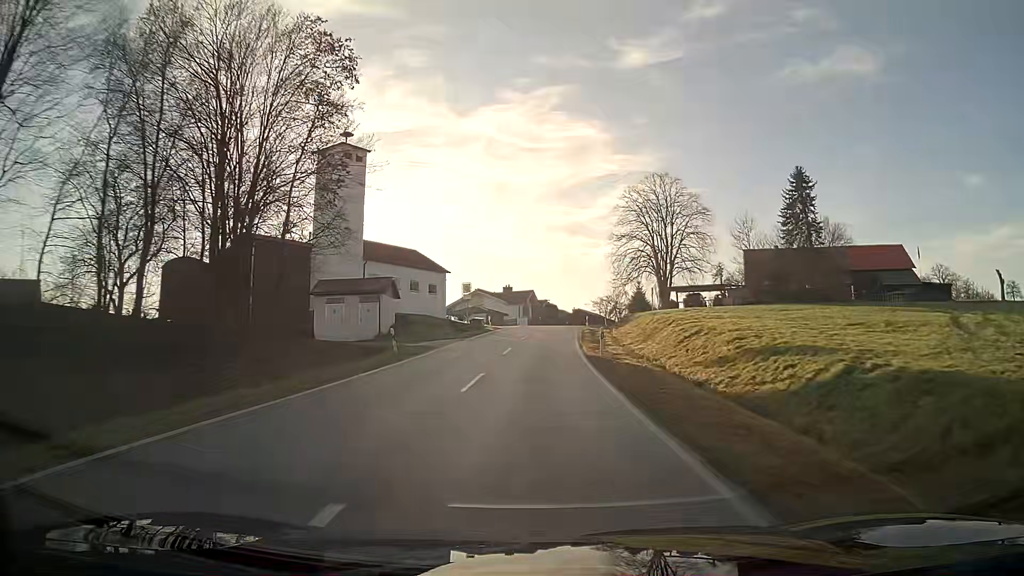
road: tertiary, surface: asphalt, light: Day
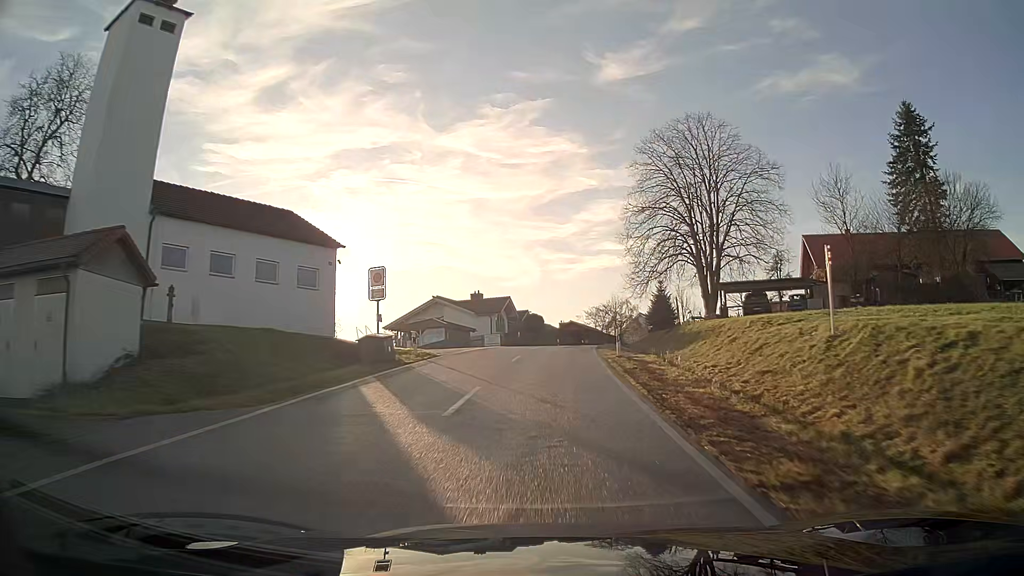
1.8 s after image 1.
(+0.4, +27.6) m; +2°
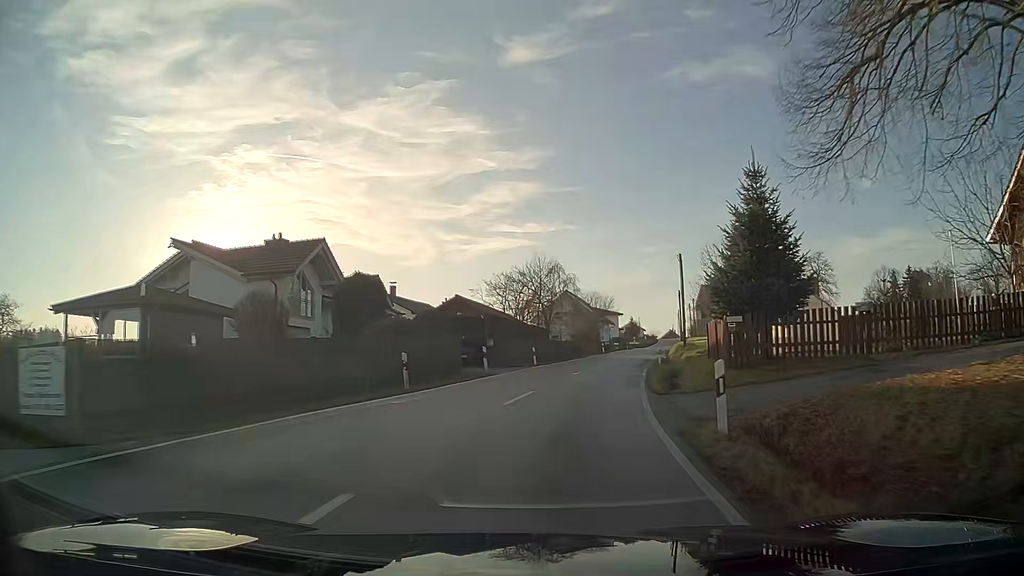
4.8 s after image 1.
(+2.8, +44.5) m; +10°
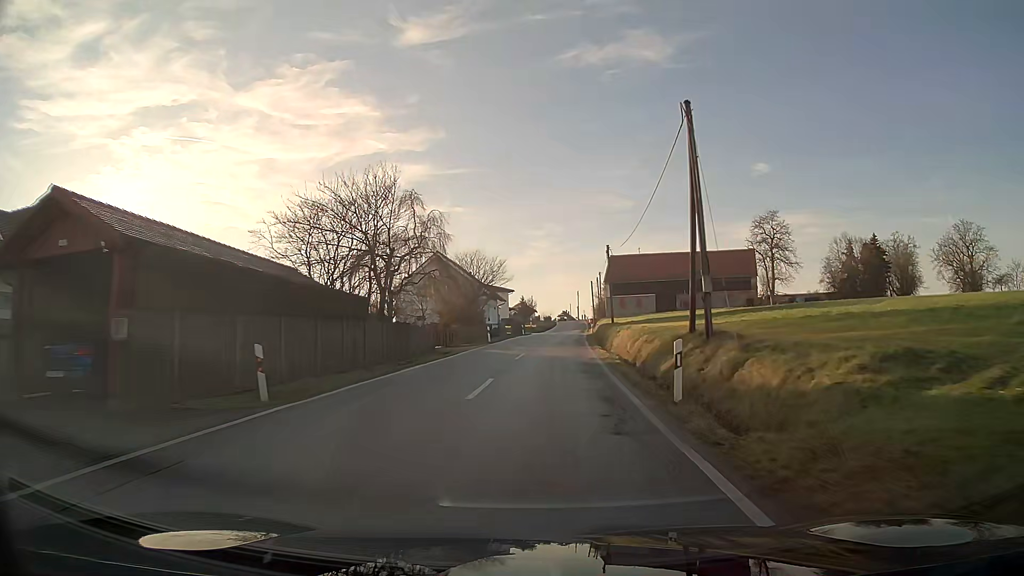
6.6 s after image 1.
(+2.3, +25.9) m; +9°
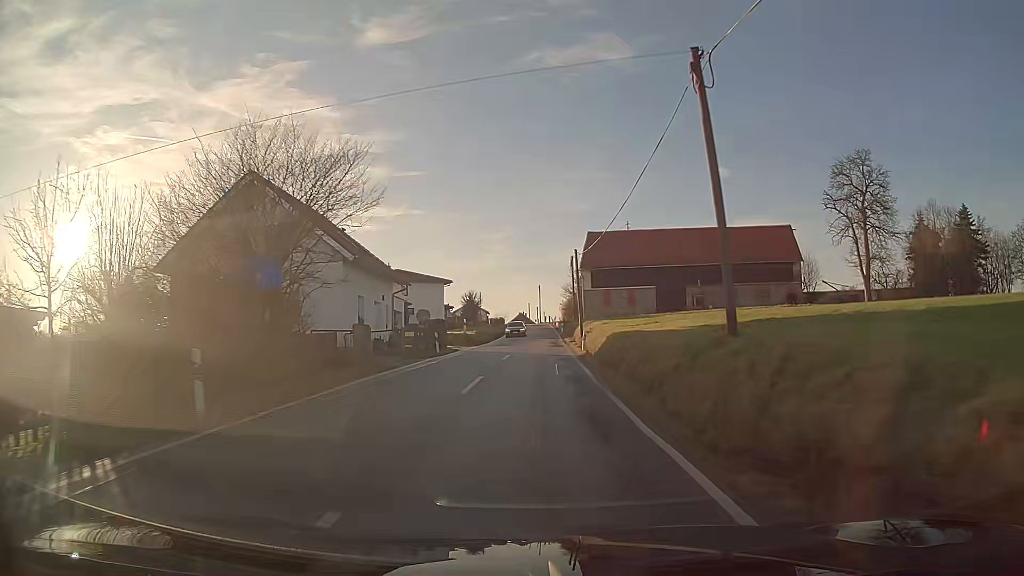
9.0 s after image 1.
(+1.3, +35.4) m; +4°
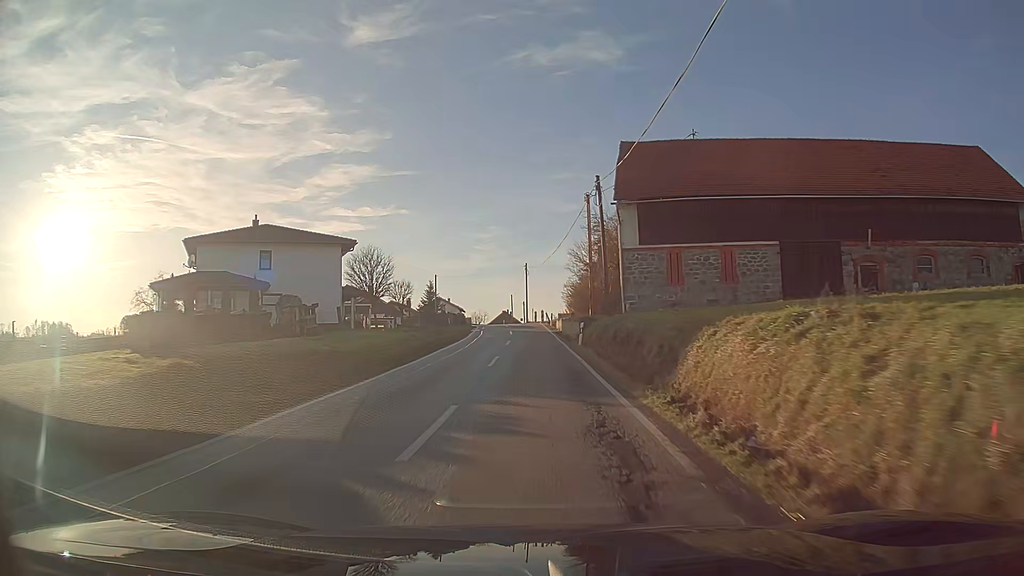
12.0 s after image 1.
(+0.2, +42.8) m; +1°
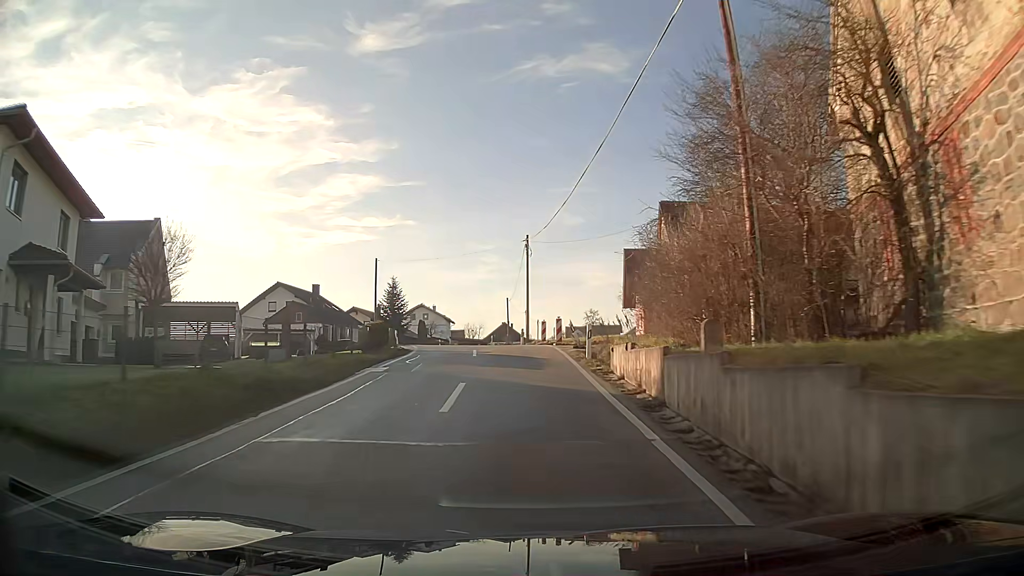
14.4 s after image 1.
(-0.1, +33.3) m; -1°
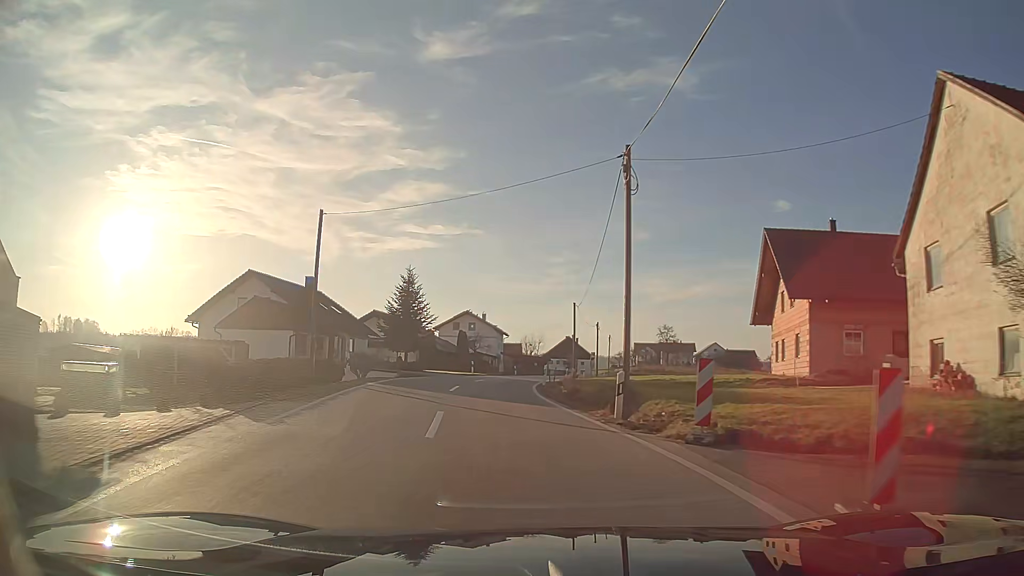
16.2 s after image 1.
(-1.0, +24.6) m; -6°
